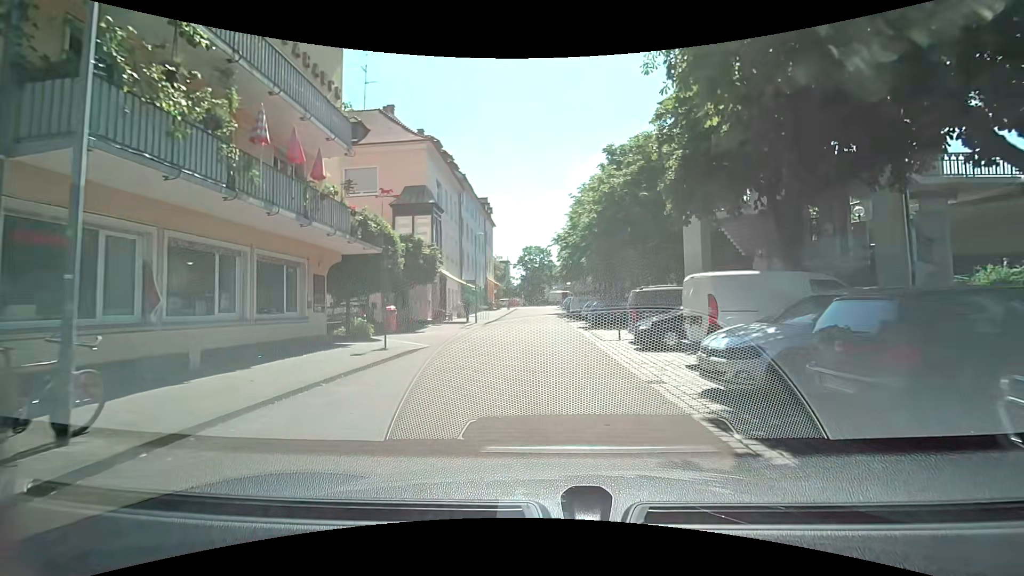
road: residential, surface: paving_stones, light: Day
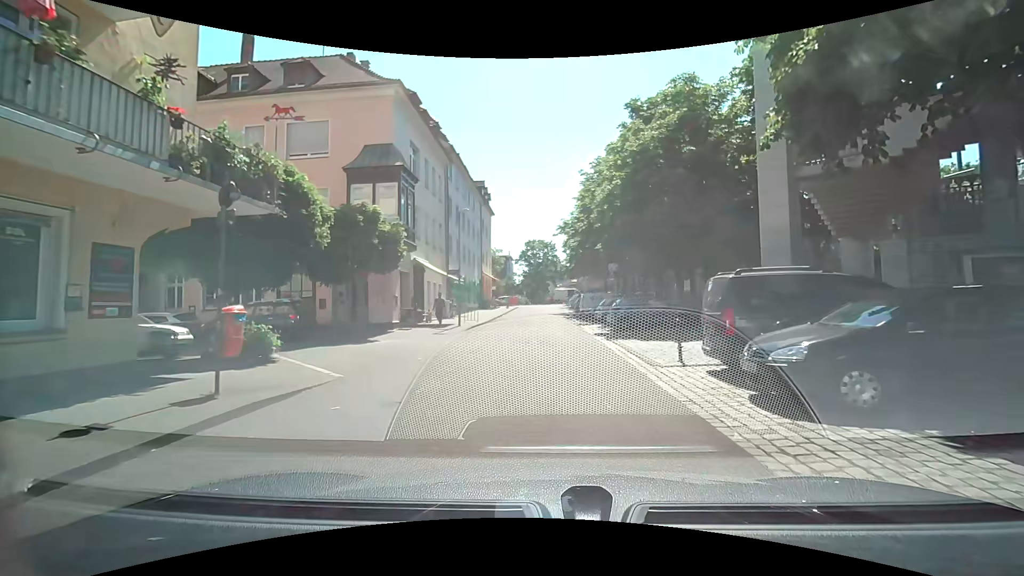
(0.0, +7.9) m; -1°
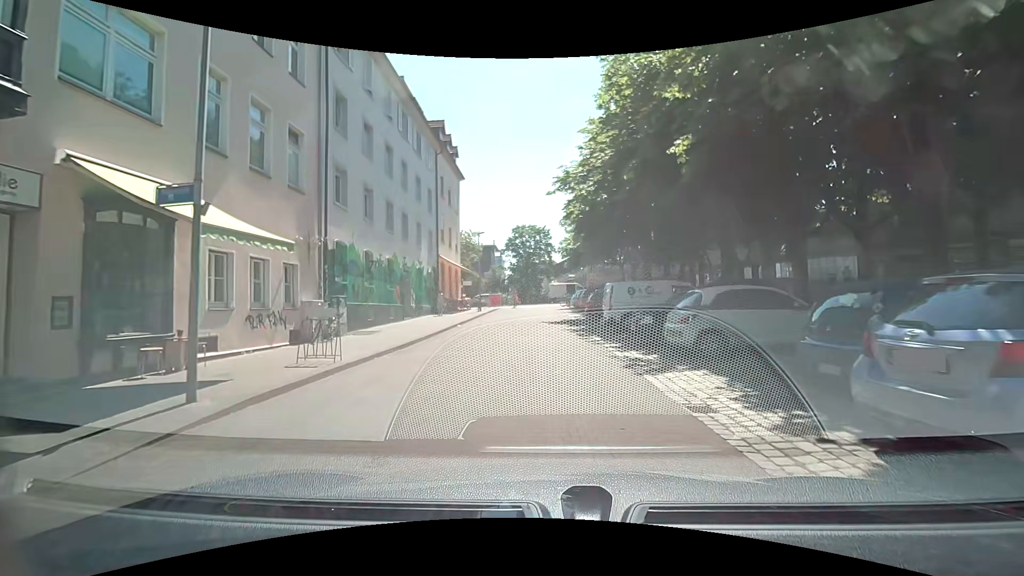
(+0.5, +19.2) m; +3°
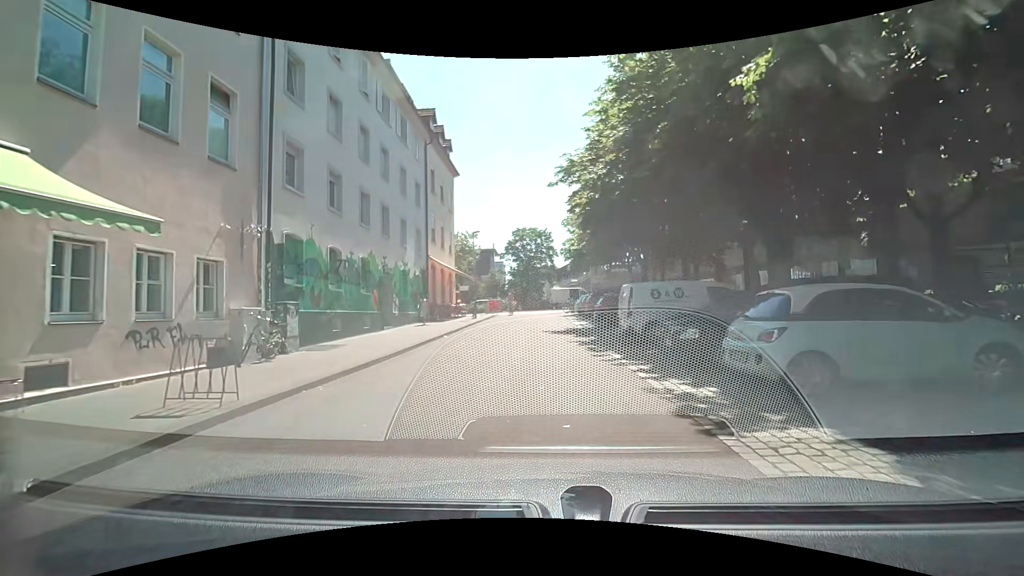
(-0.1, +3.6) m; -2°
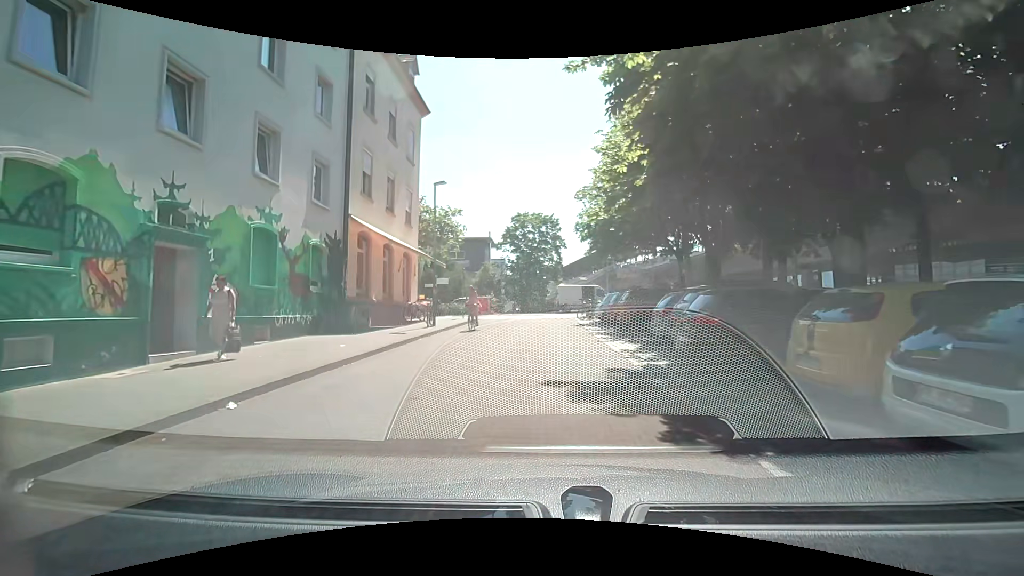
(-0.1, +13.8) m; -2°
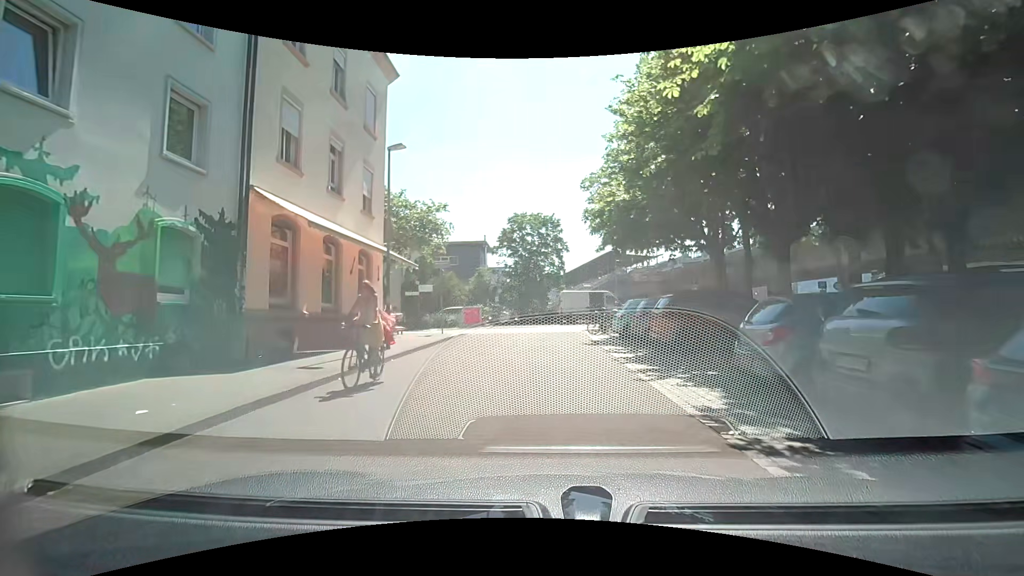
(0.0, +6.2) m; +2°
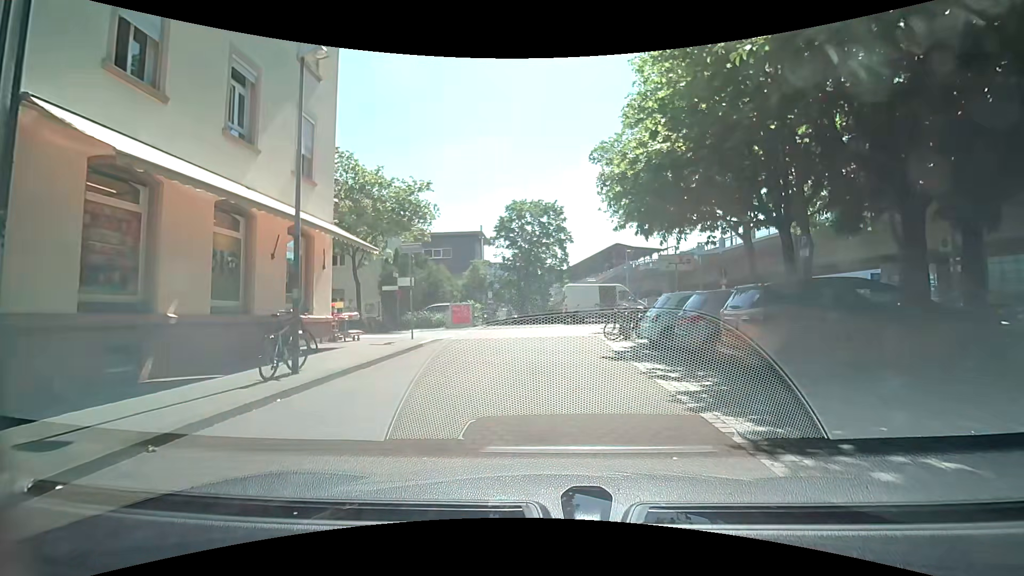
(-0.2, +5.5) m; -2°
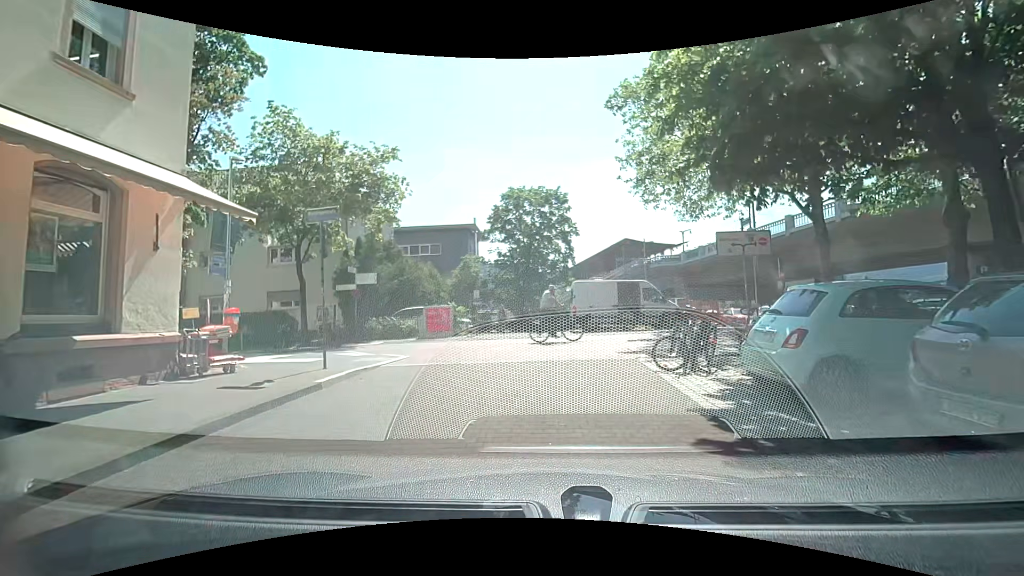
(+0.3, +7.1) m; +2°
